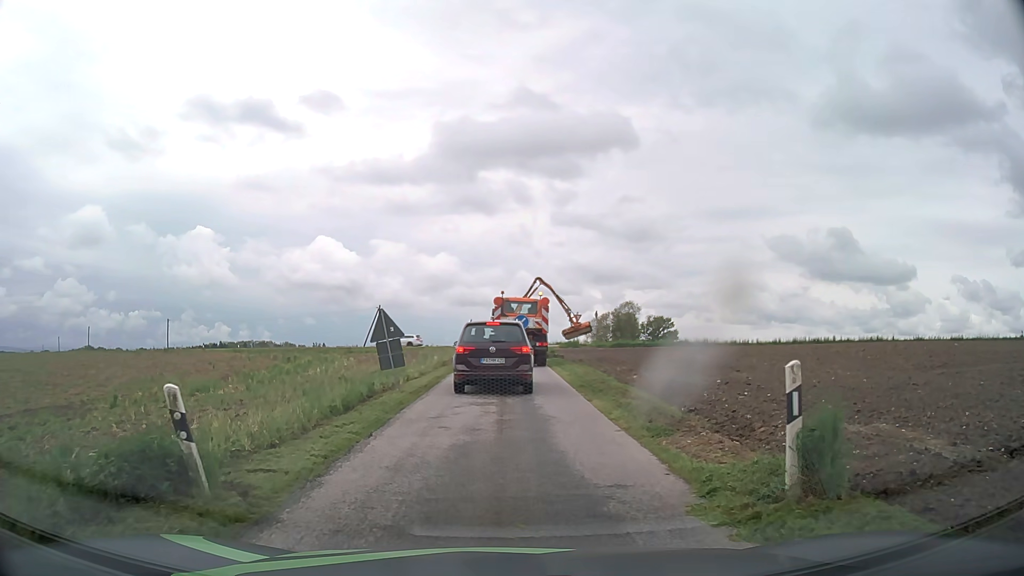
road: unclassified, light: Day
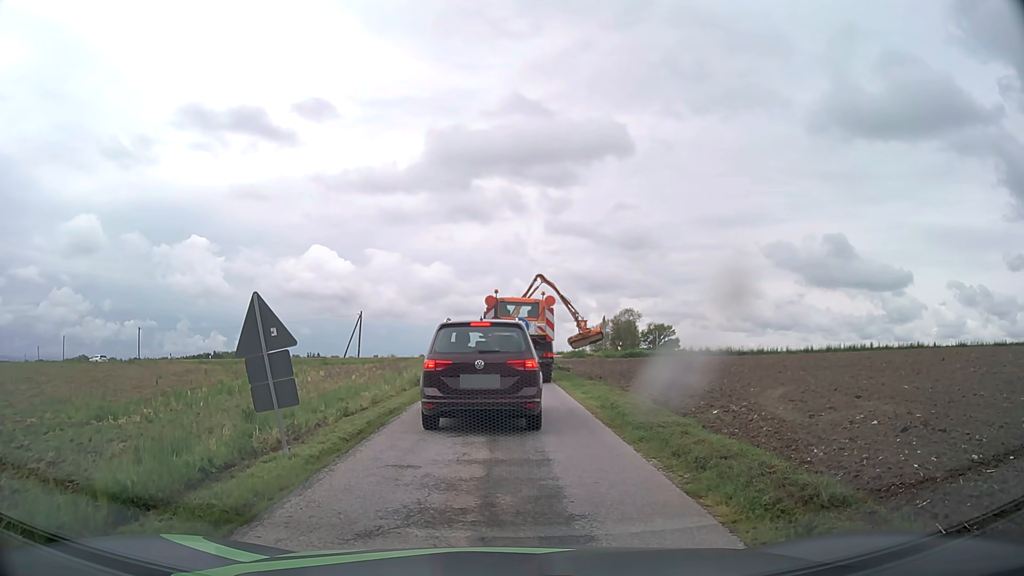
(0.0, +7.6) m; 0°
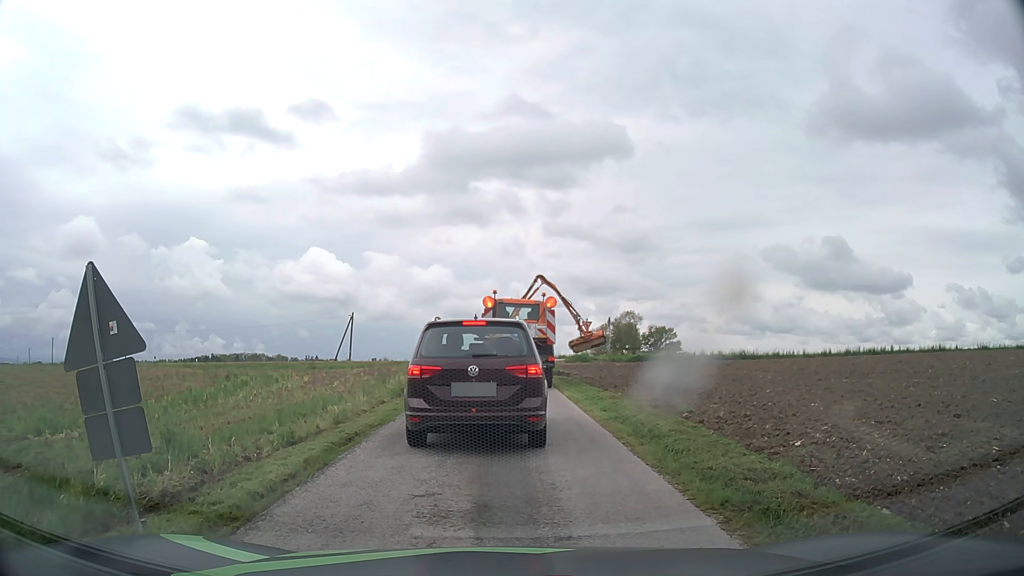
(0.0, +3.5) m; 0°
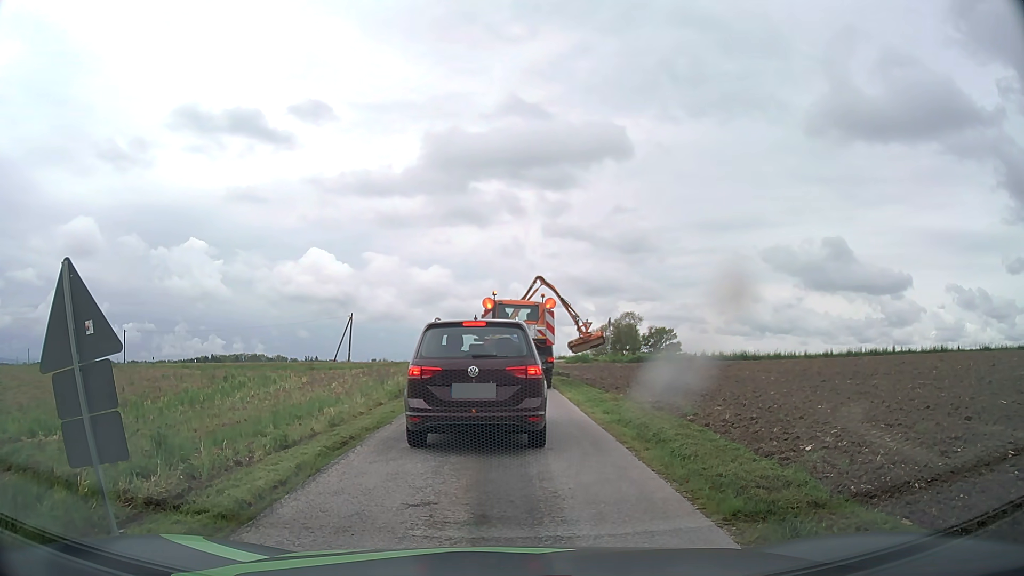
(0.0, +0.3) m; 0°
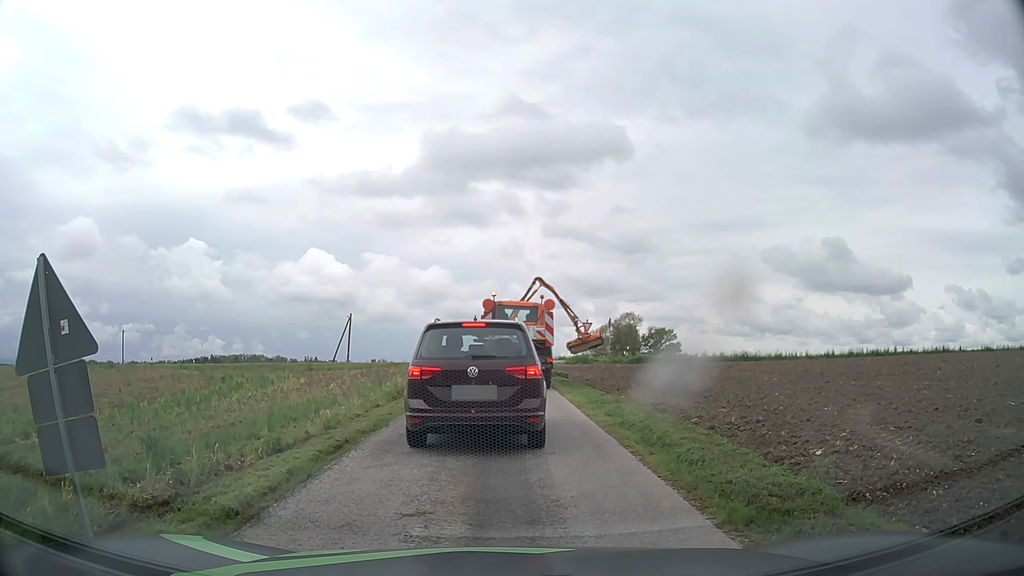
(0.0, +0.3) m; 0°
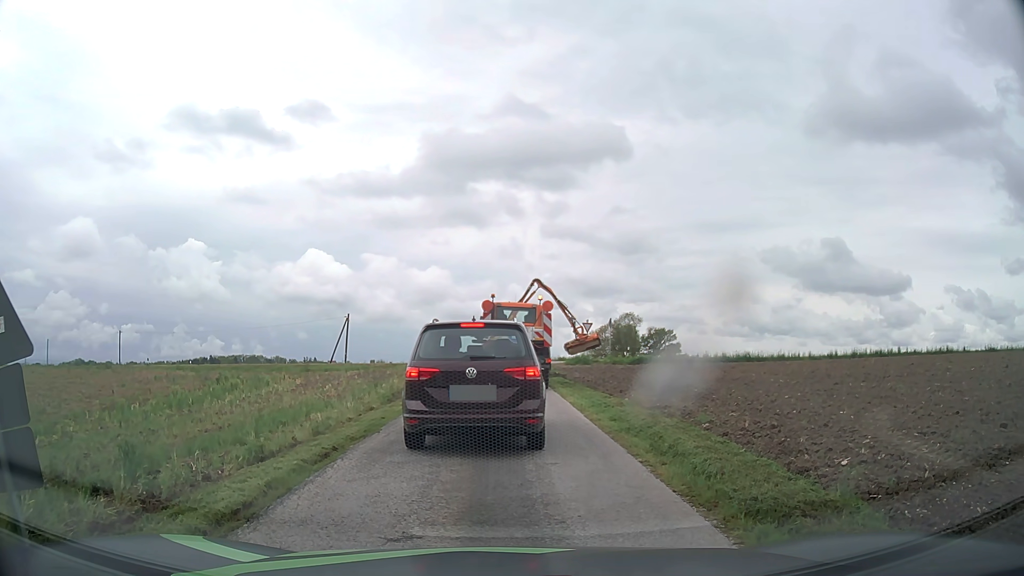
(0.0, +0.7) m; 0°
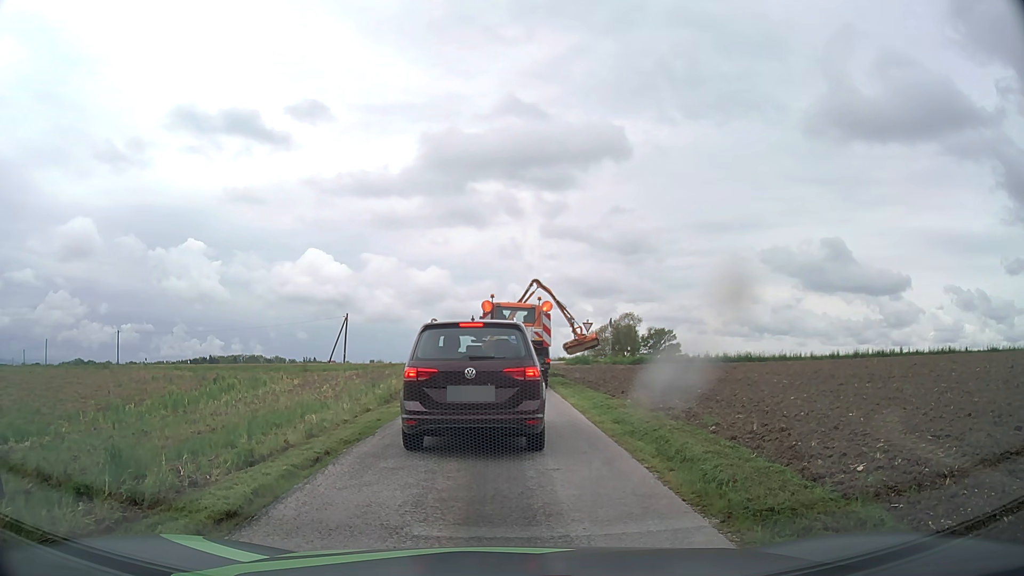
(0.0, +0.4) m; 0°
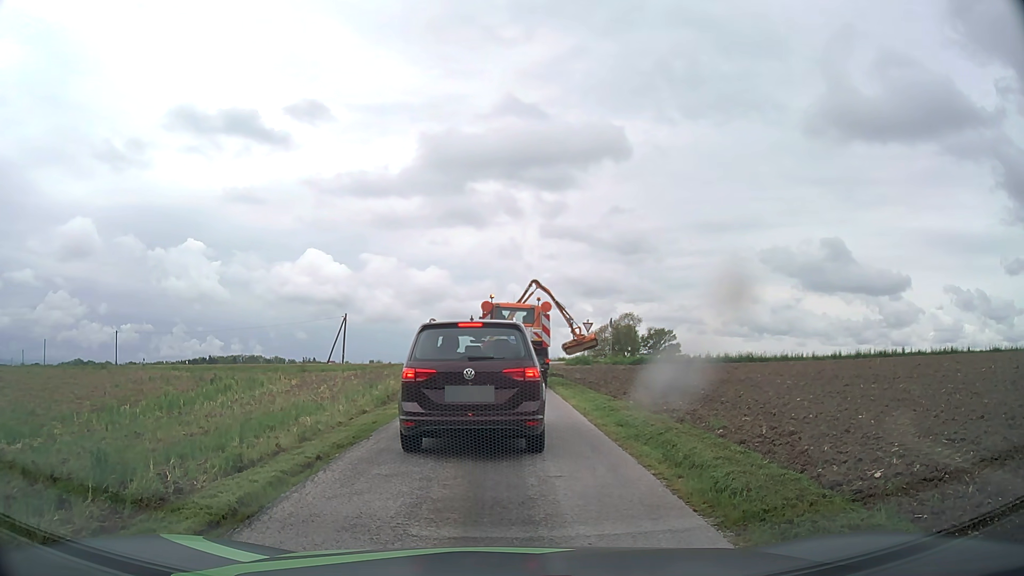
(0.0, +0.4) m; 0°
